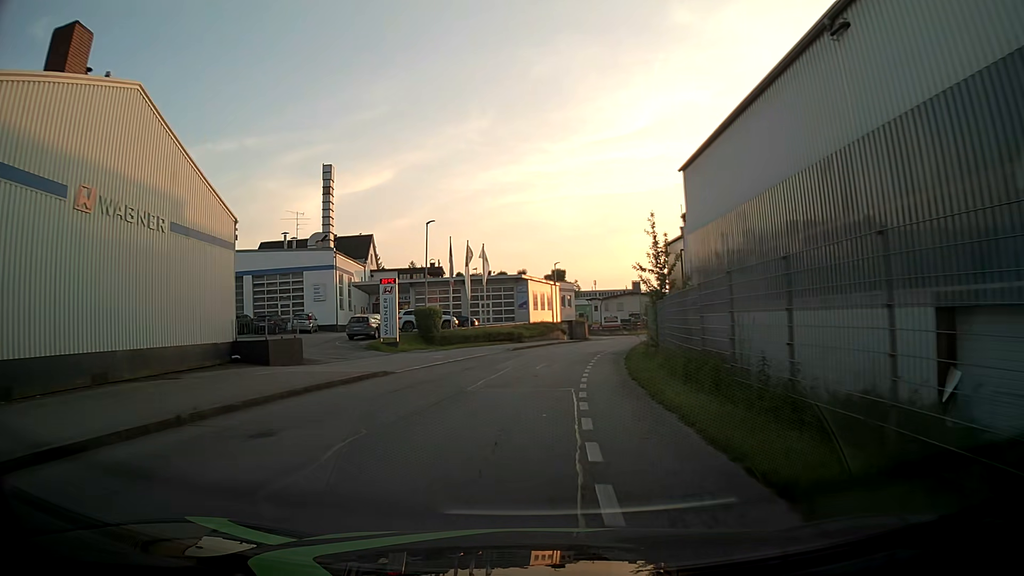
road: residential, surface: asphalt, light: Day
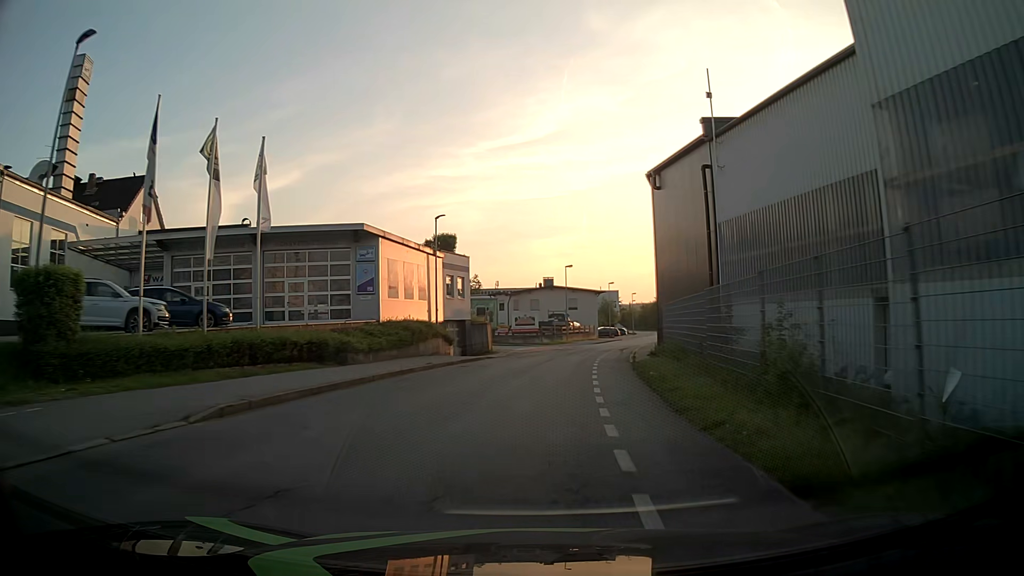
(+2.0, +30.6) m; +9°
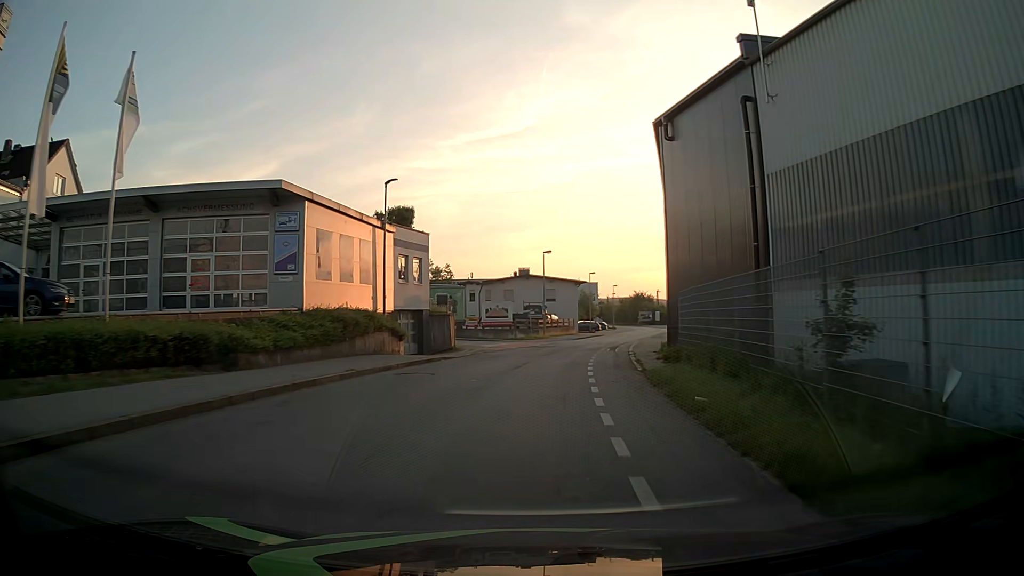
(+0.1, +7.6) m; +2°
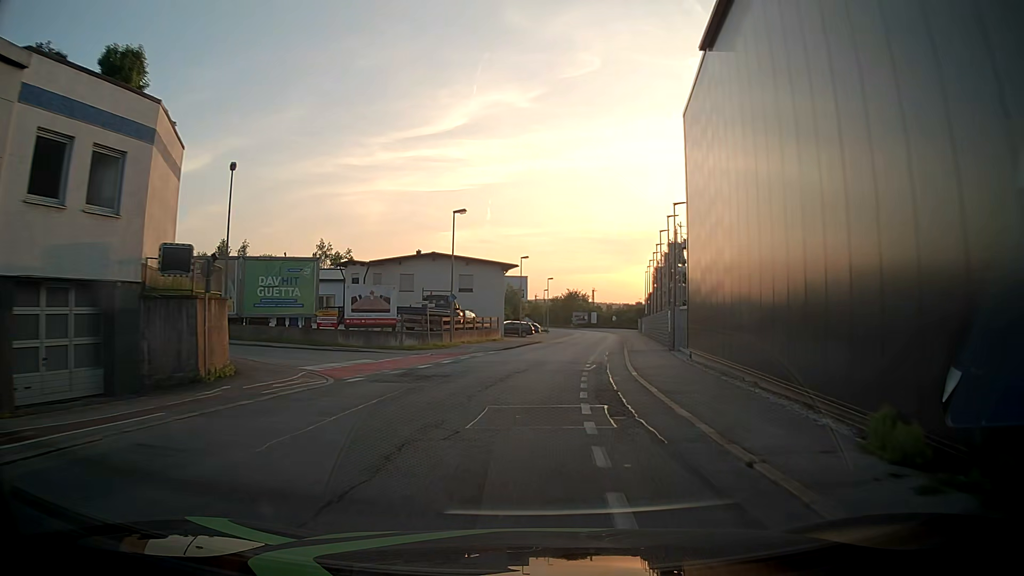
(+1.1, +22.9) m; +6°
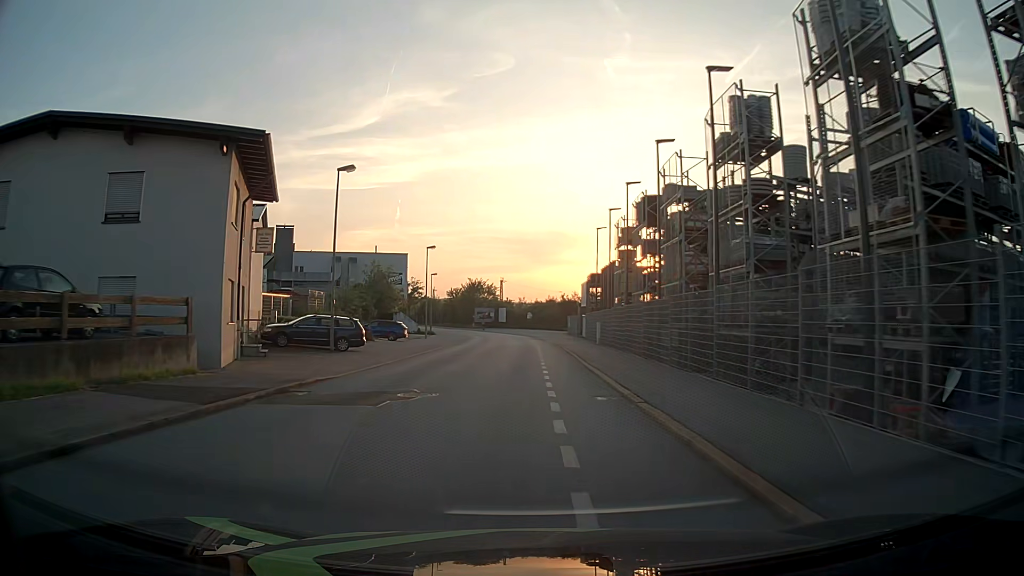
(+3.4, +38.2) m; +8°
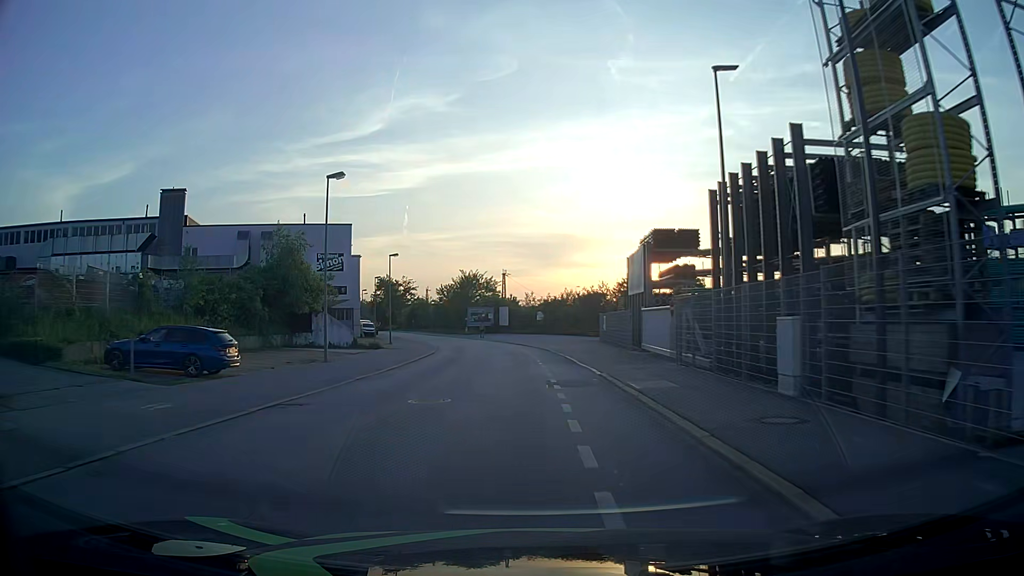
(-0.2, +30.5) m; -1°
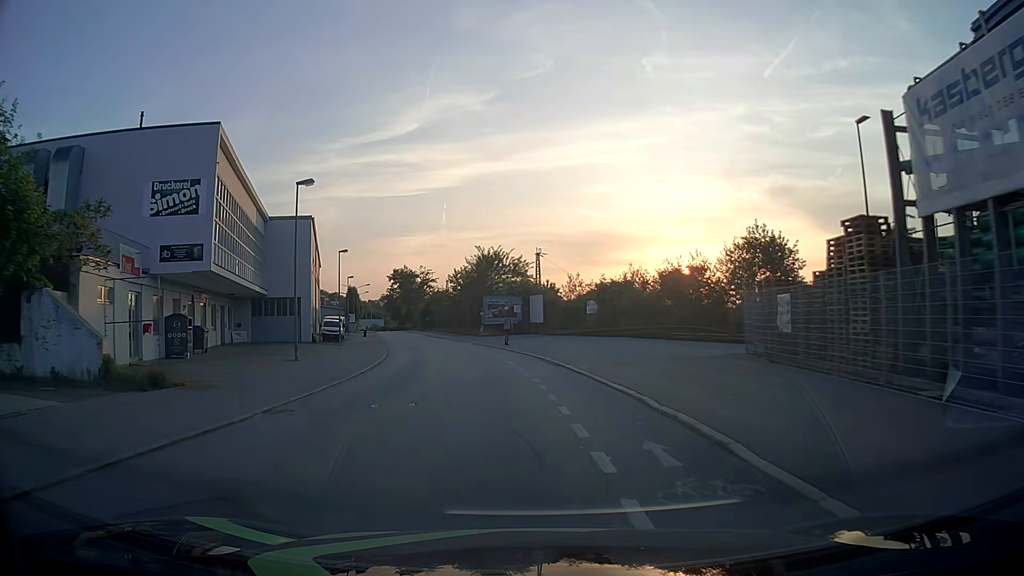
(-0.5, +30.5) m; -3°
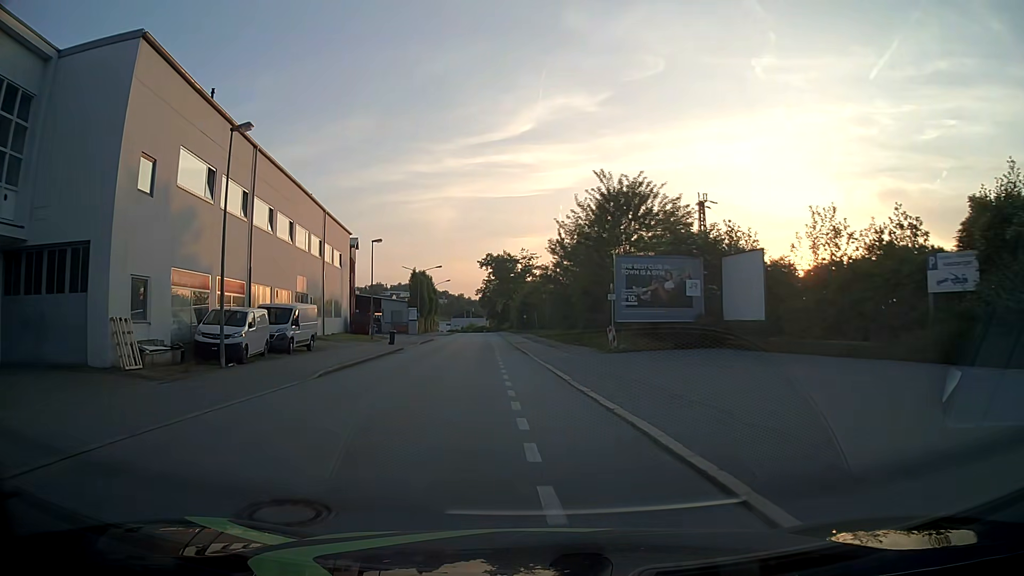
(-3.3, +37.8) m; -10°
(0, +10) (-1, +20) (-2, +30) (-2, +40) (-3, +50) (-4, +60) (-4, +70) (-5, +80) (-6, +90) (-7, +100) m
